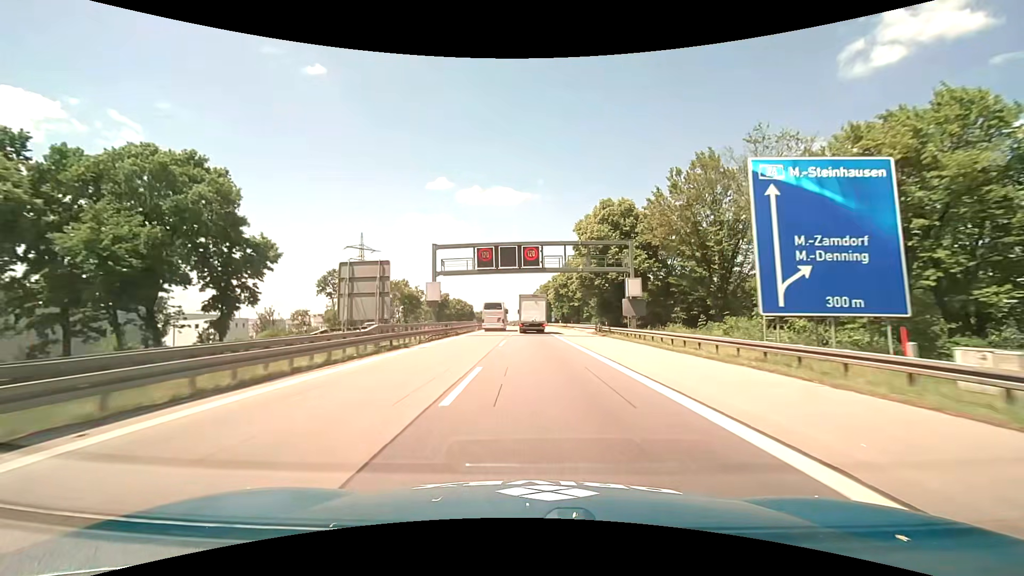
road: motorway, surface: asphalt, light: Day
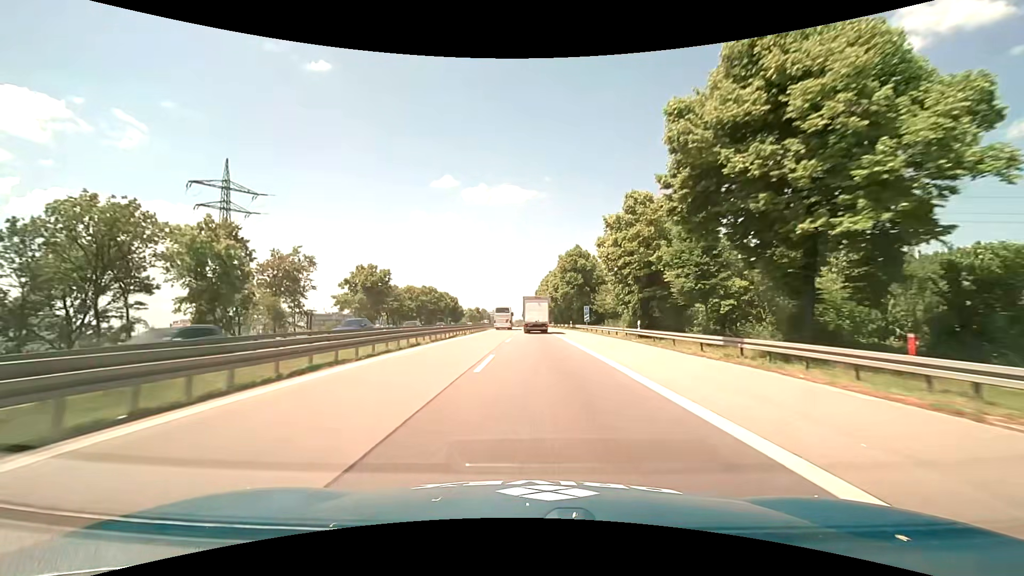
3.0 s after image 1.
(-0.6, +67.0) m; -1°
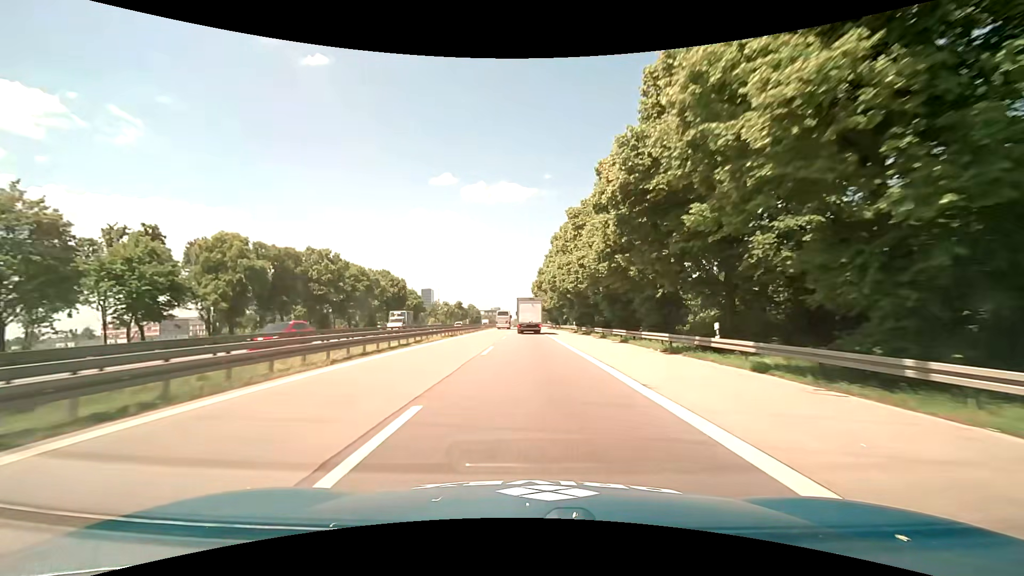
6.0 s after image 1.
(0.0, +65.6) m; 0°
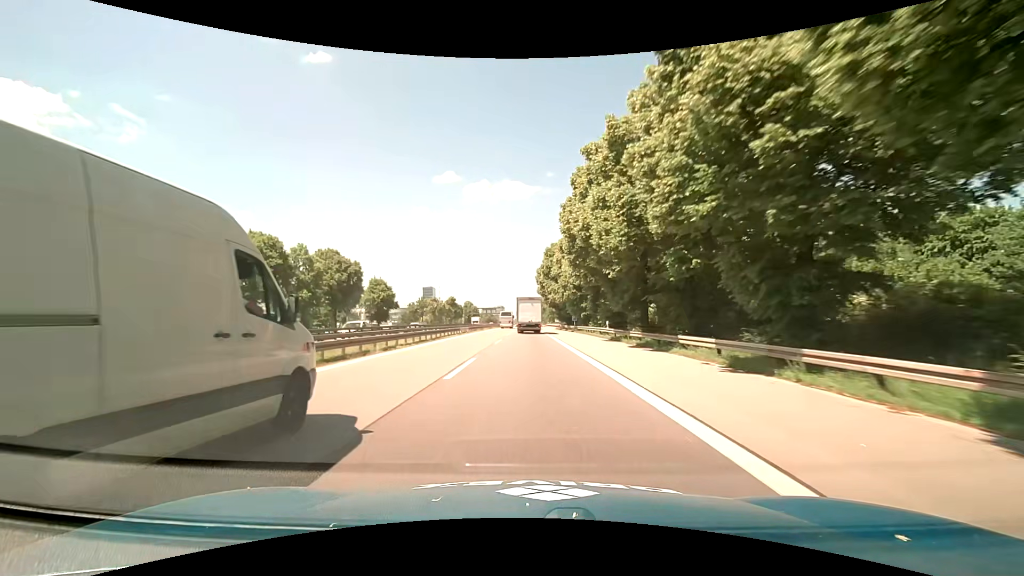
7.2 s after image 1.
(-0.1, +26.4) m; -1°
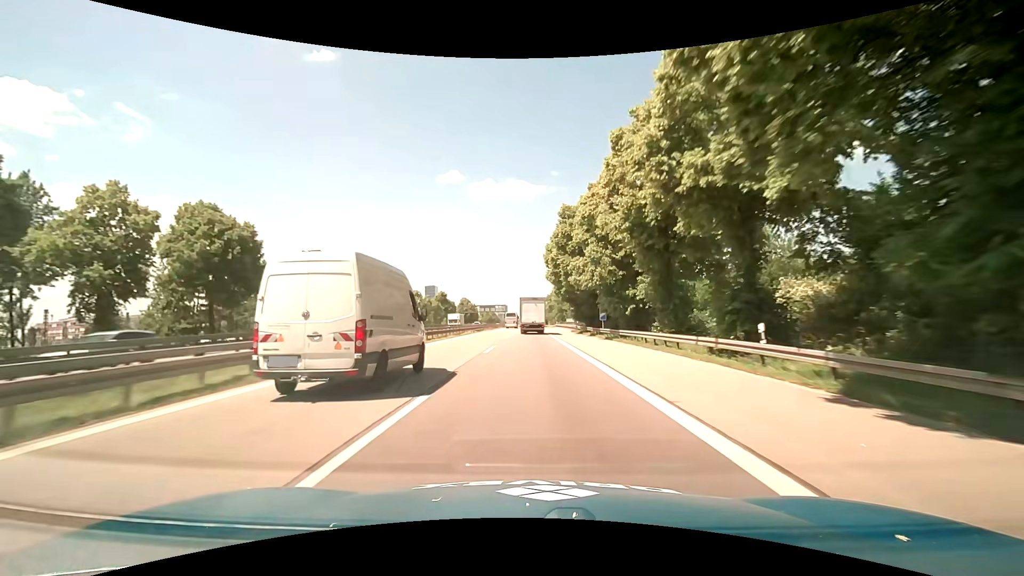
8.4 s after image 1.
(0.0, +26.7) m; 0°
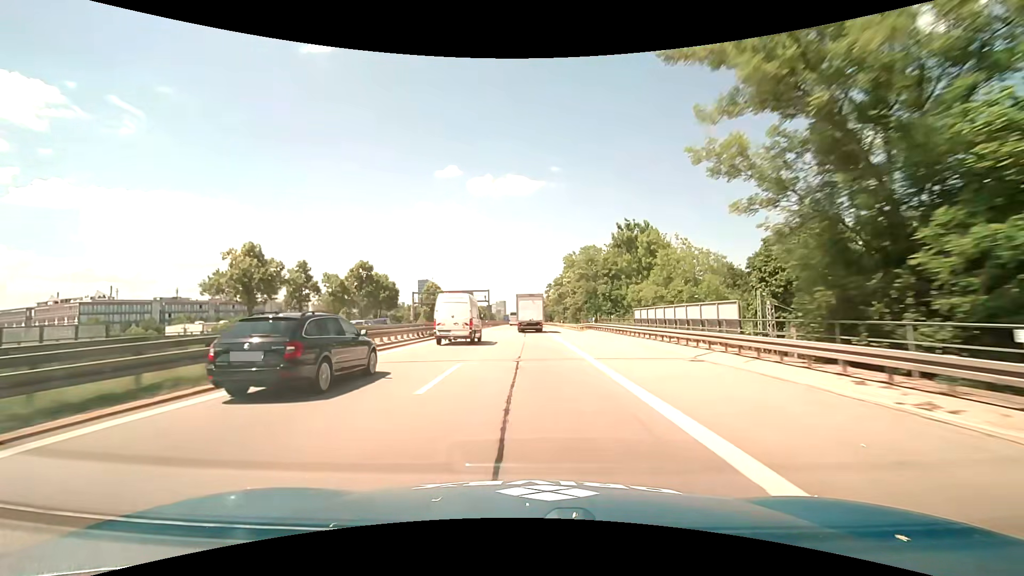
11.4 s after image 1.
(-0.4, +67.9) m; 0°
